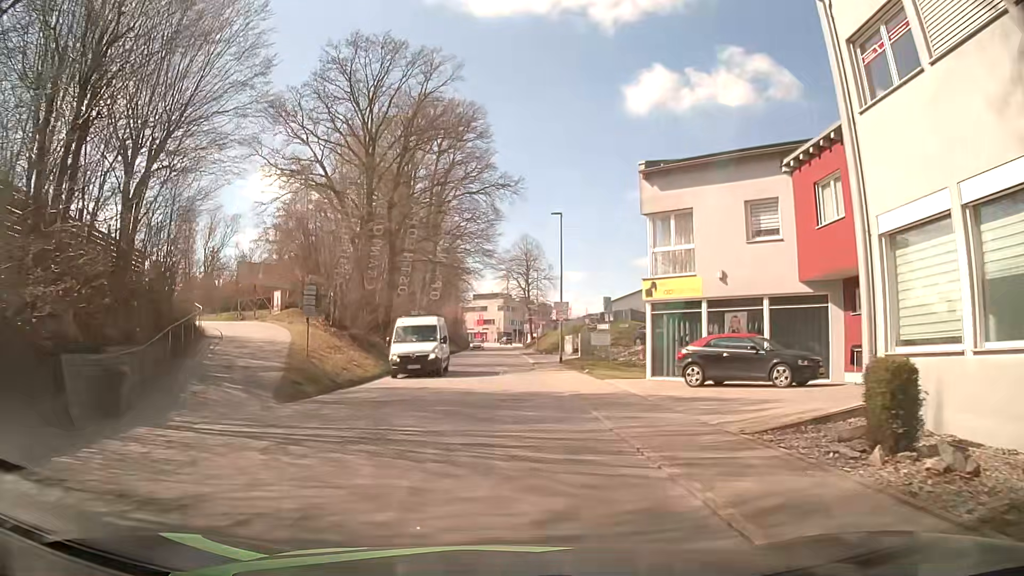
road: tertiary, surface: asphalt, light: Day
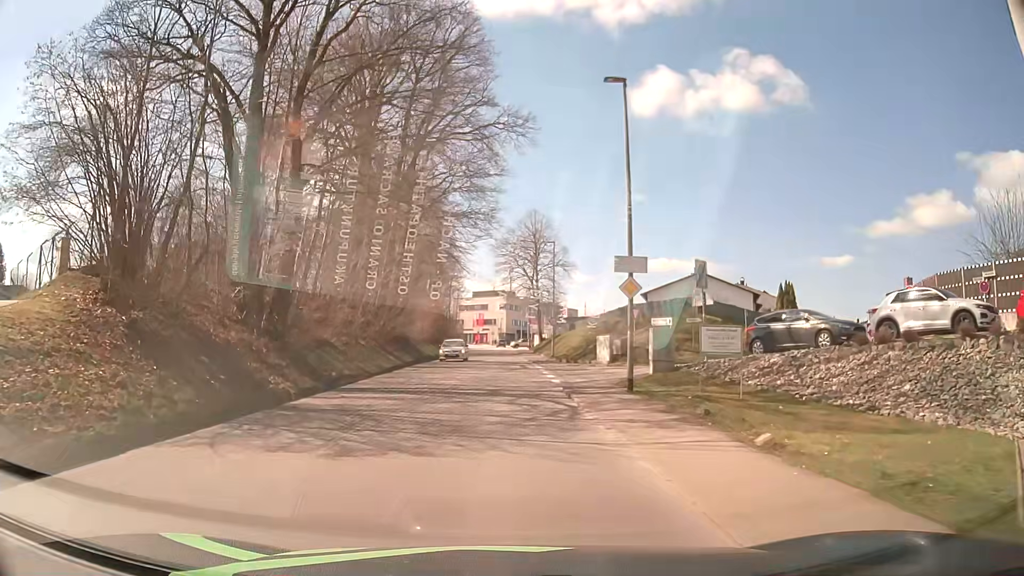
(-0.1, +19.7) m; -1°
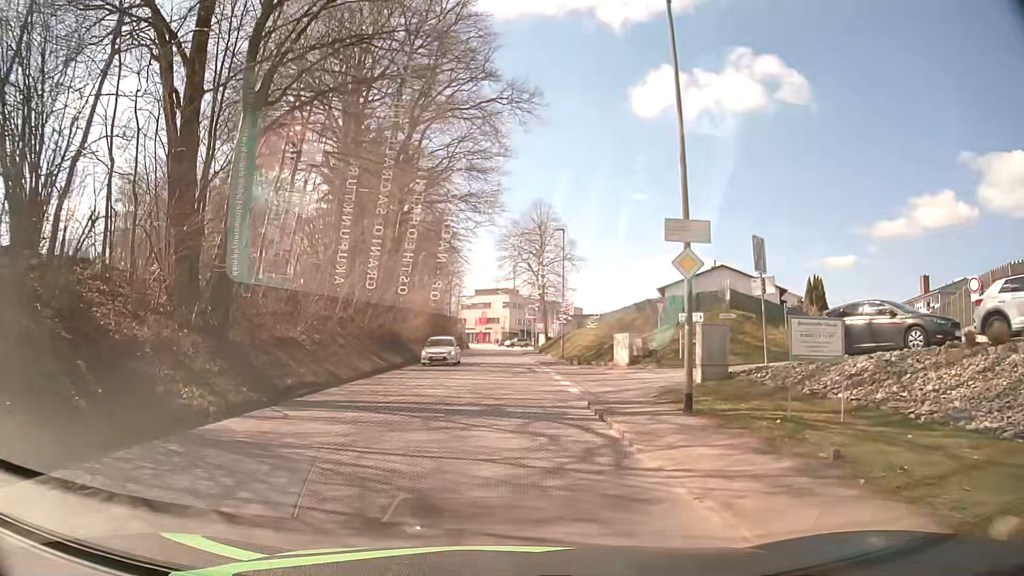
(0.0, +4.9) m; 0°
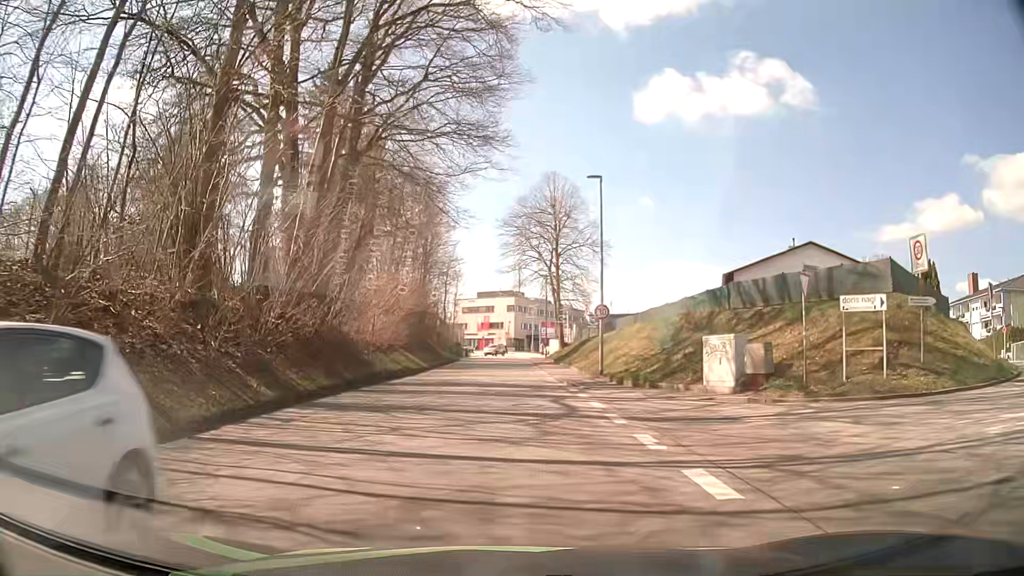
(-0.2, +14.7) m; -2°
(0, +10) (+1, +20) (+1, +30) (+1, +40) (+2, +50) (+2, +60) (+2, +70) (+3, +80) (+3, +90) (+4, +100) m
